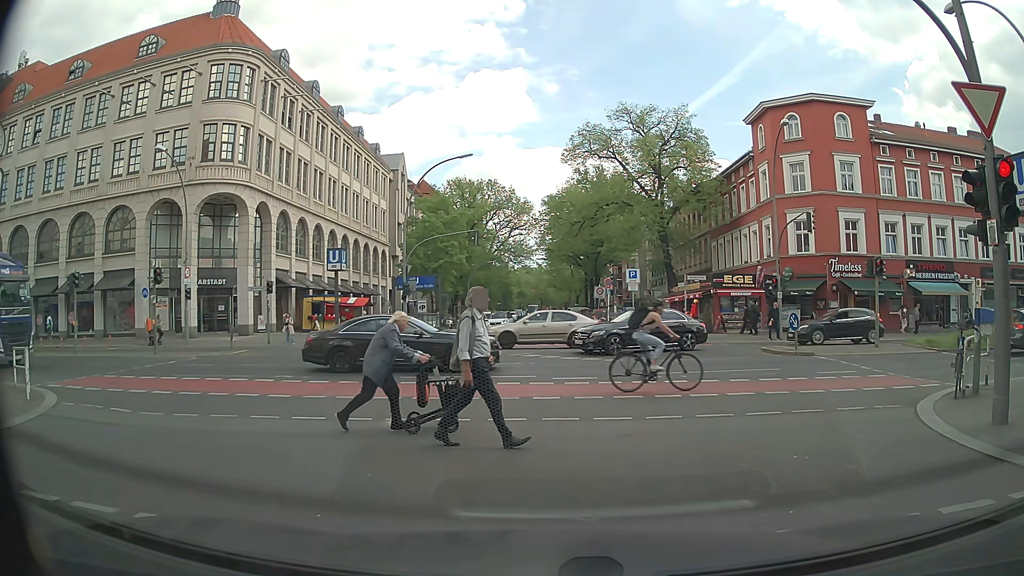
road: residential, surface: asphalt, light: Day
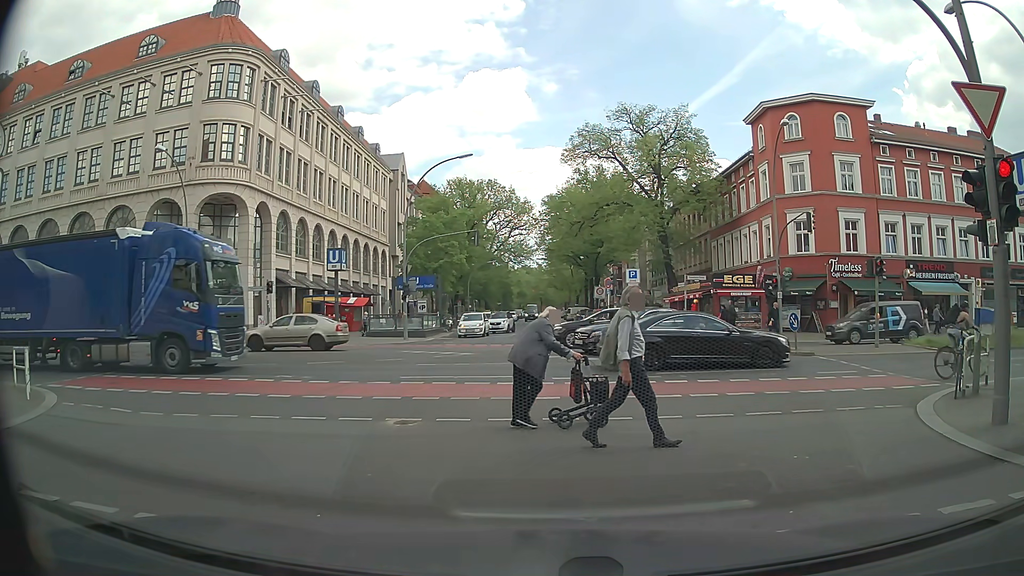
(0.0, 0.0) m; 0°
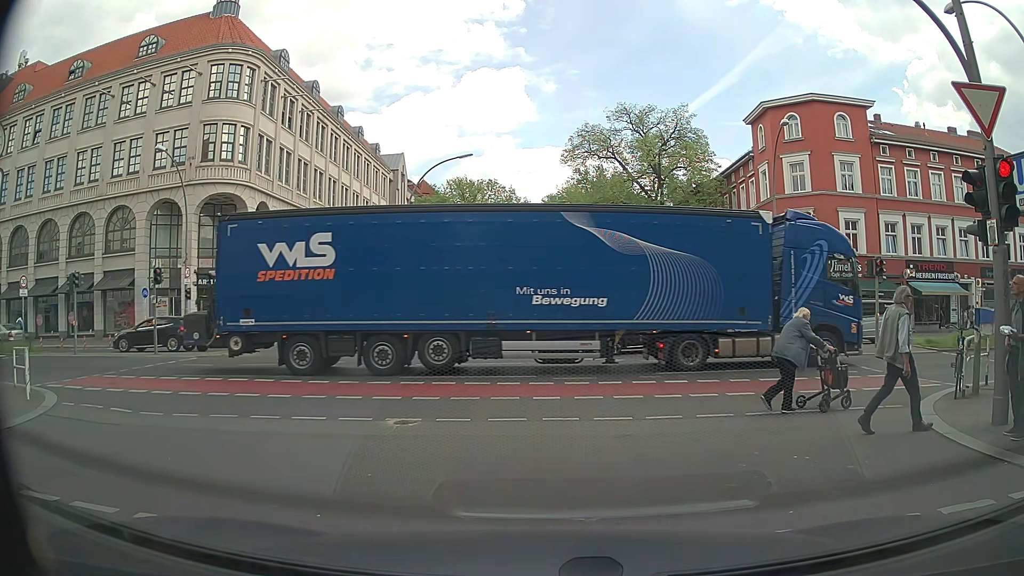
(0.0, 0.0) m; 0°
(0, +10) (-1, +20) (-1, +30) (-1, +40) (-2, +50) (-2, +60) (-2, +70) (-2, +80) (-3, +90) (-3, +100) m
